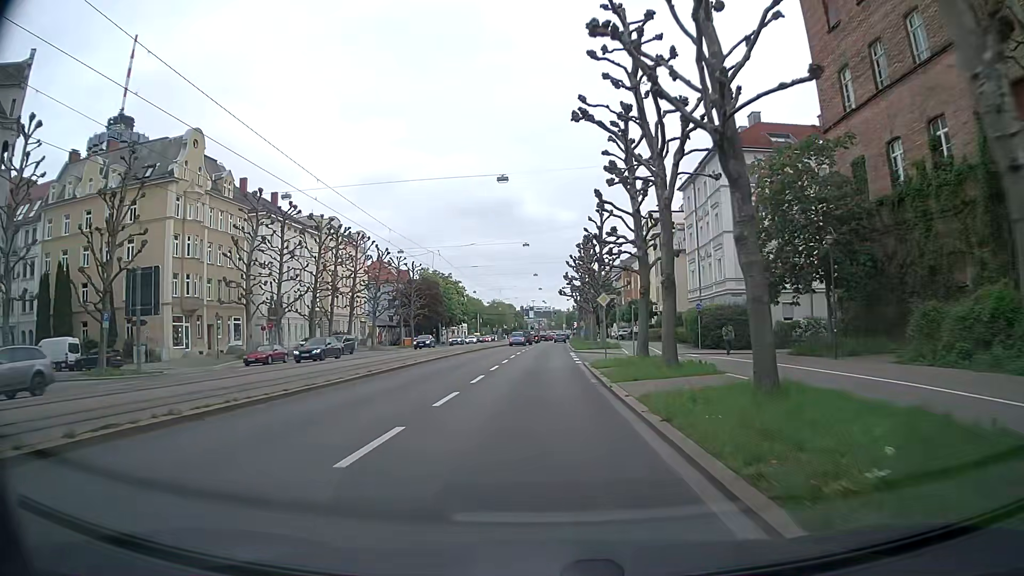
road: secondary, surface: asphalt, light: Day
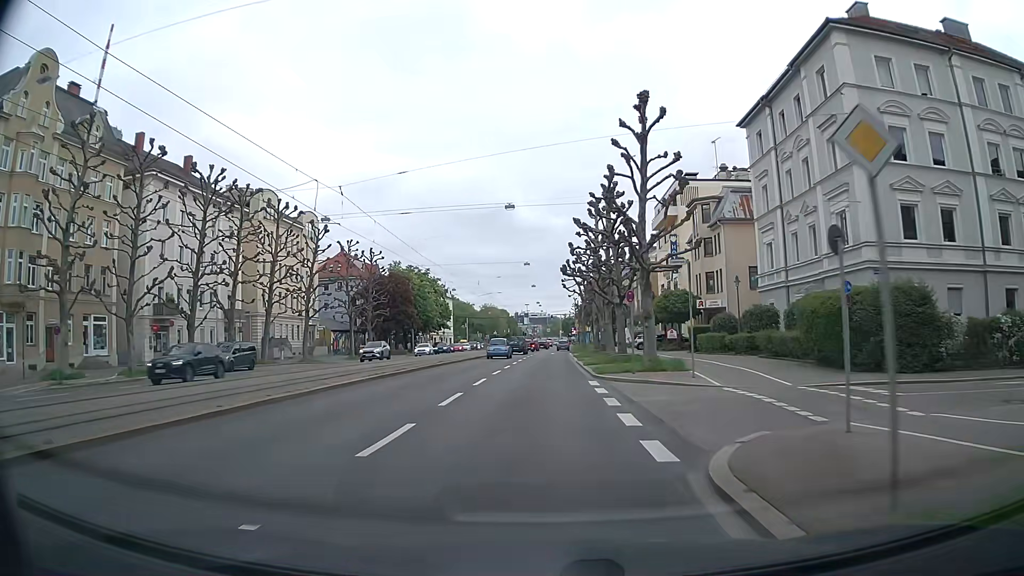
(-0.2, +23.3) m; -1°
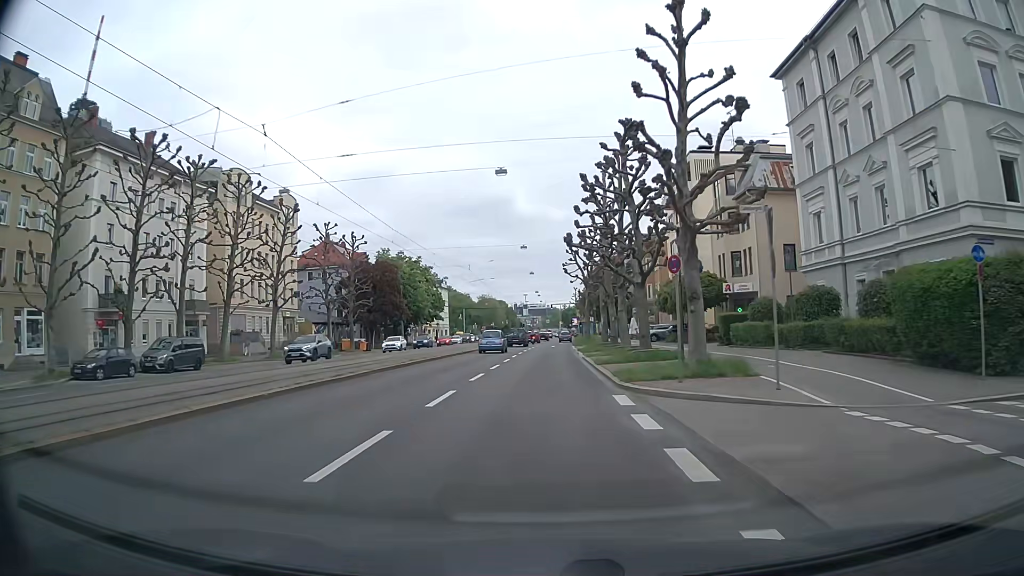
(+0.1, +7.7) m; +1°
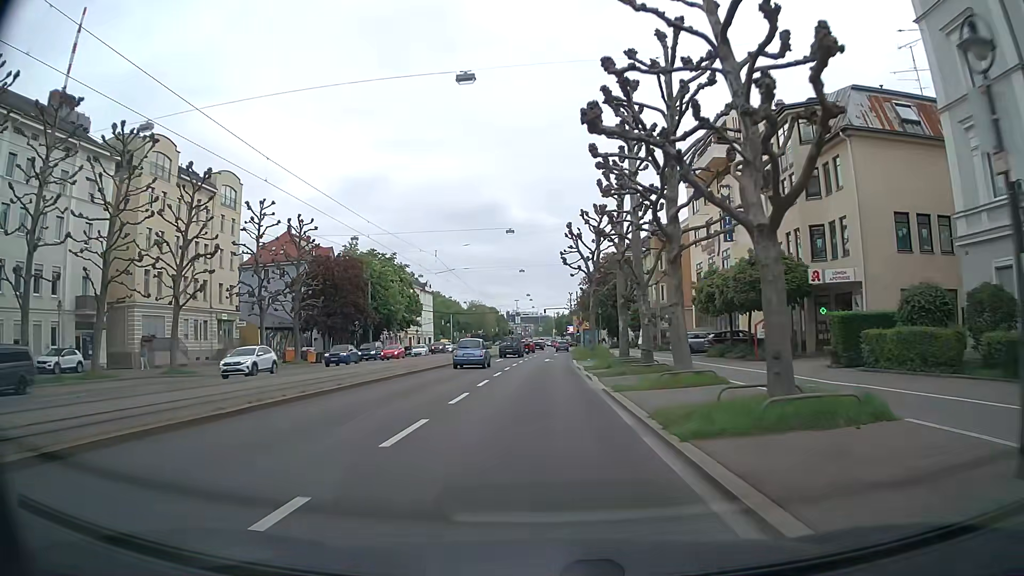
(0.0, +15.2) m; 0°
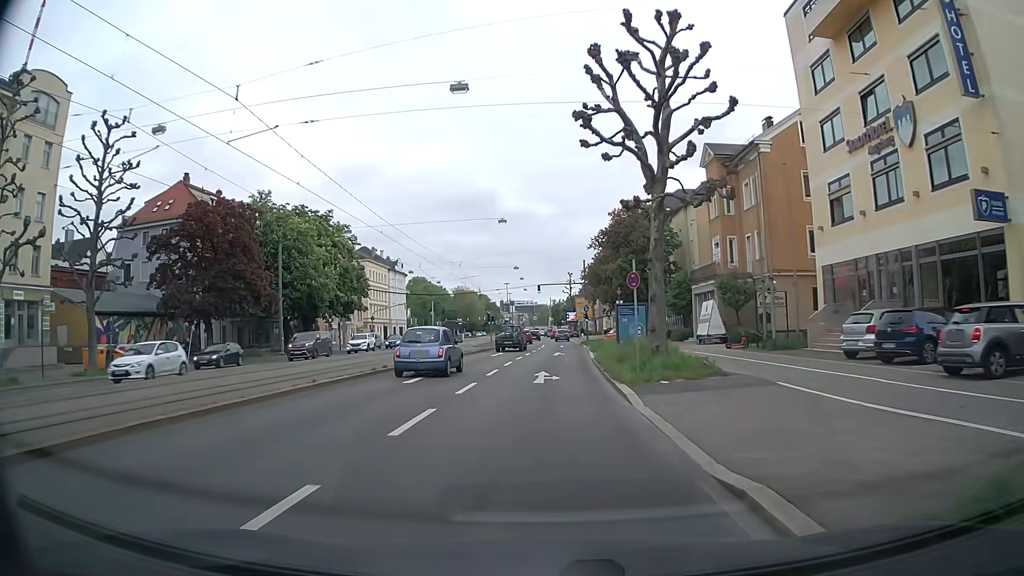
(+0.3, +29.9) m; 0°
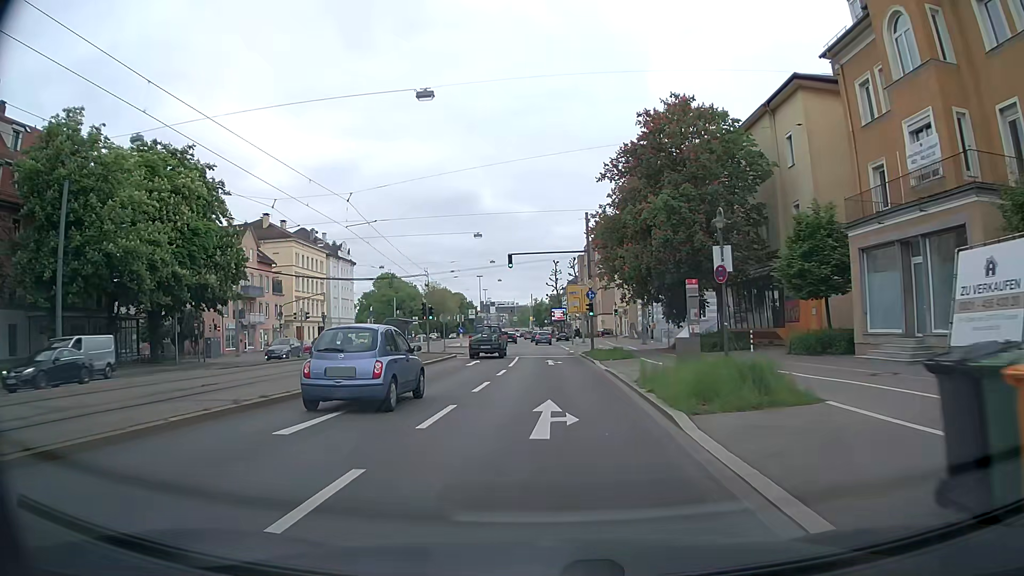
(+0.6, +29.2) m; +1°
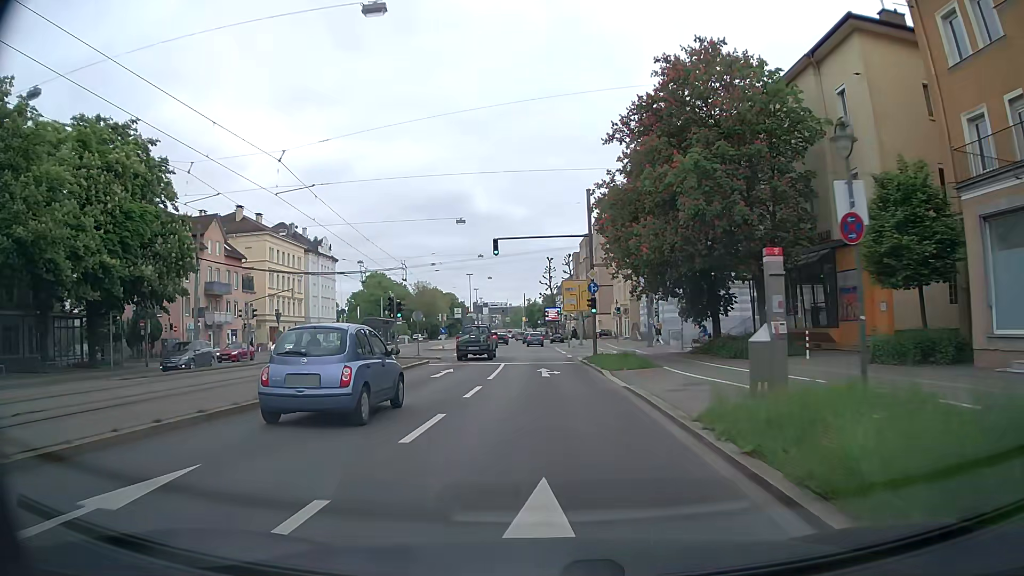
(+0.1, +7.3) m; +2°
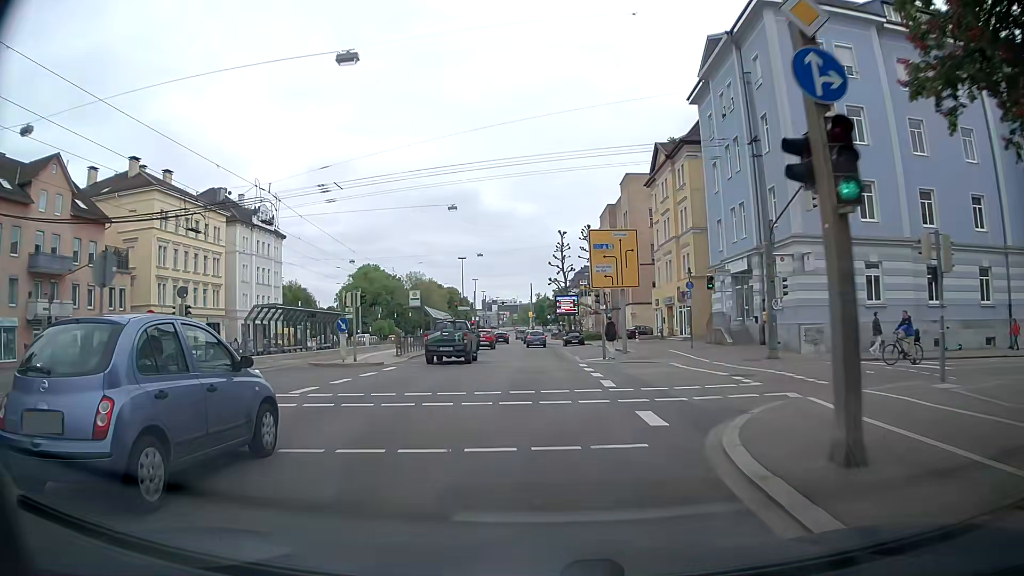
(0.0, +29.0) m; -1°
(0, +10) (0, +20) (0, +30) (0, +40) (-1, +50) (-1, +60) (-1, +70) (-1, +80) (-2, +90) (-2, +100) m
